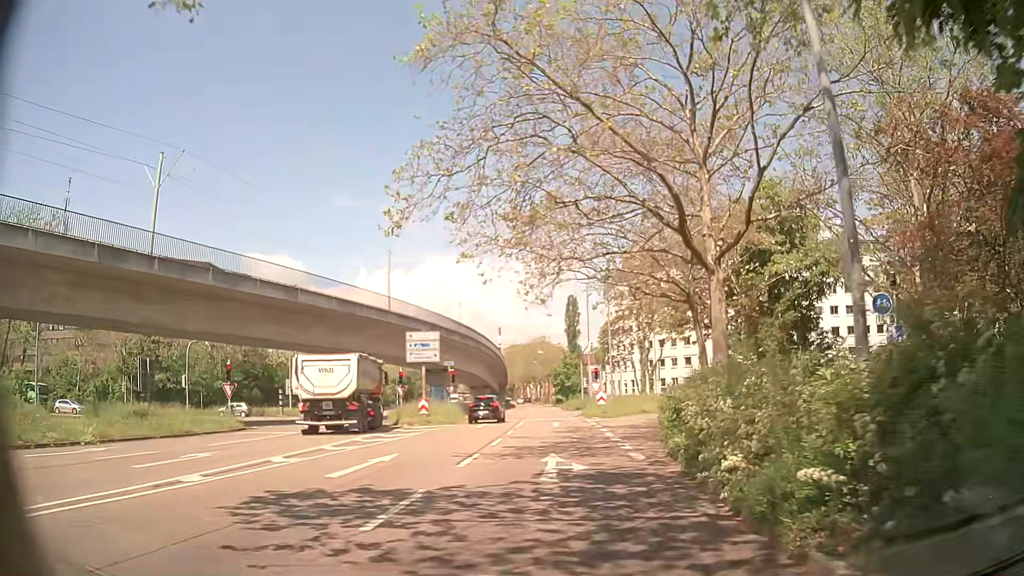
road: tertiary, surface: asphalt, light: Day
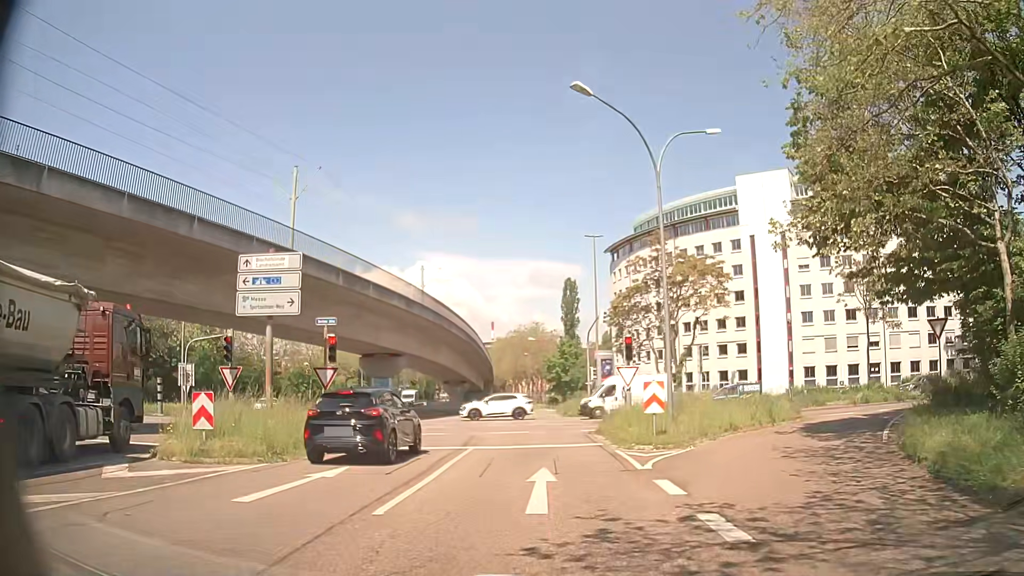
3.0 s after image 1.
(+0.3, +22.7) m; +2°
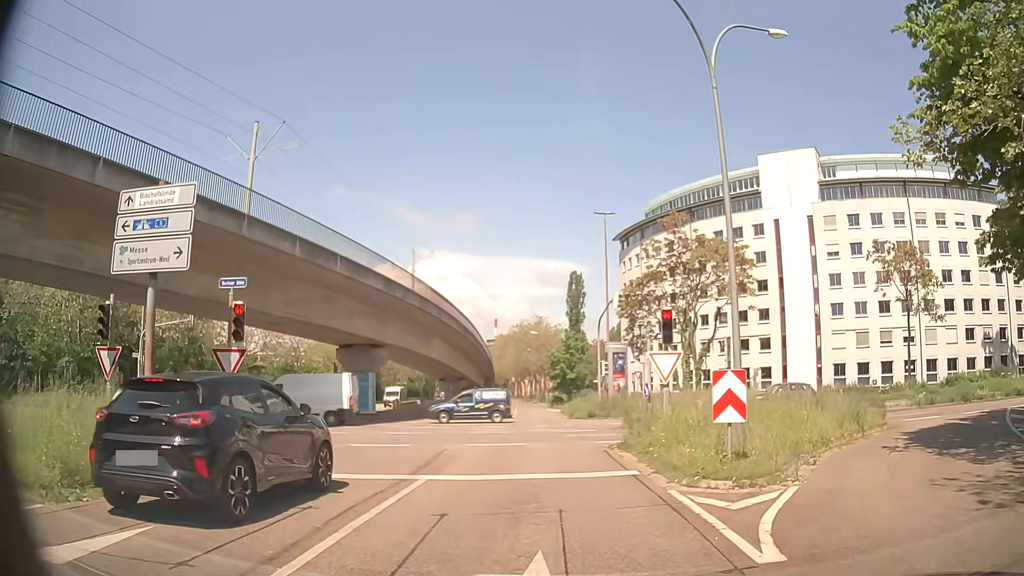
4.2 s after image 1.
(-0.1, +6.7) m; -2°
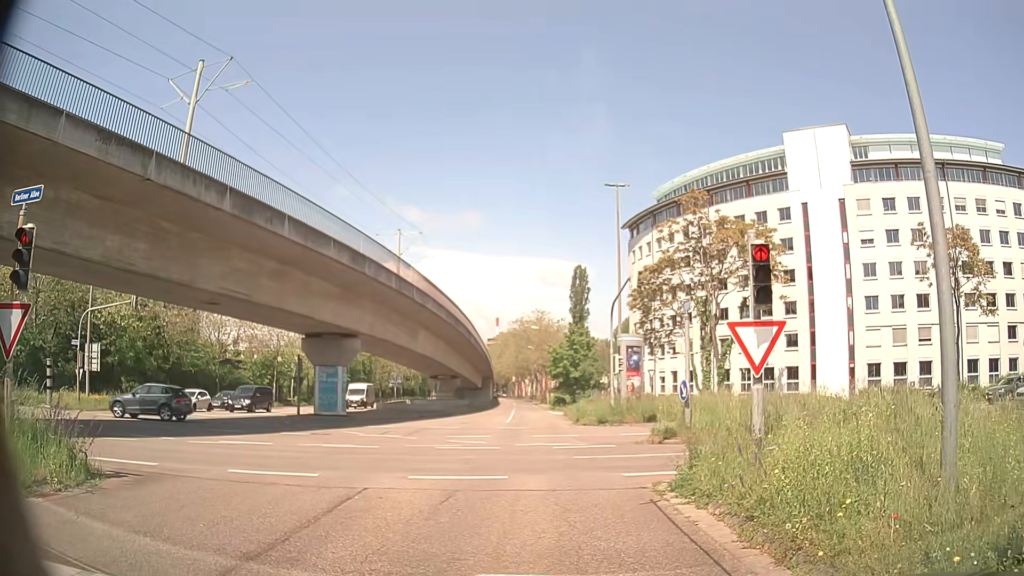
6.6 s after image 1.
(0.0, +6.6) m; +2°
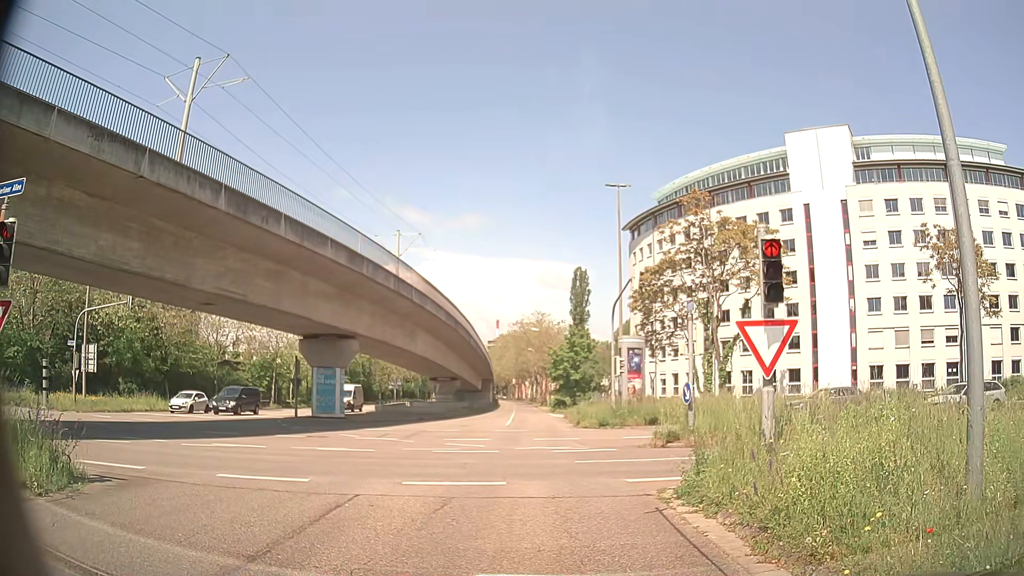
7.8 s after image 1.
(0.0, +0.4) m; 0°
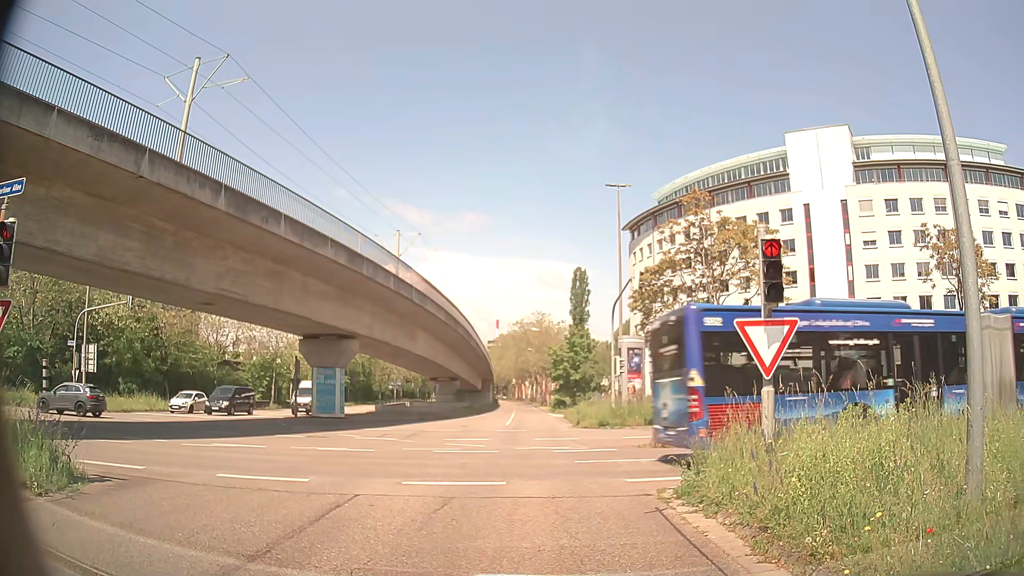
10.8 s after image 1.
(0.0, +0.1) m; 0°
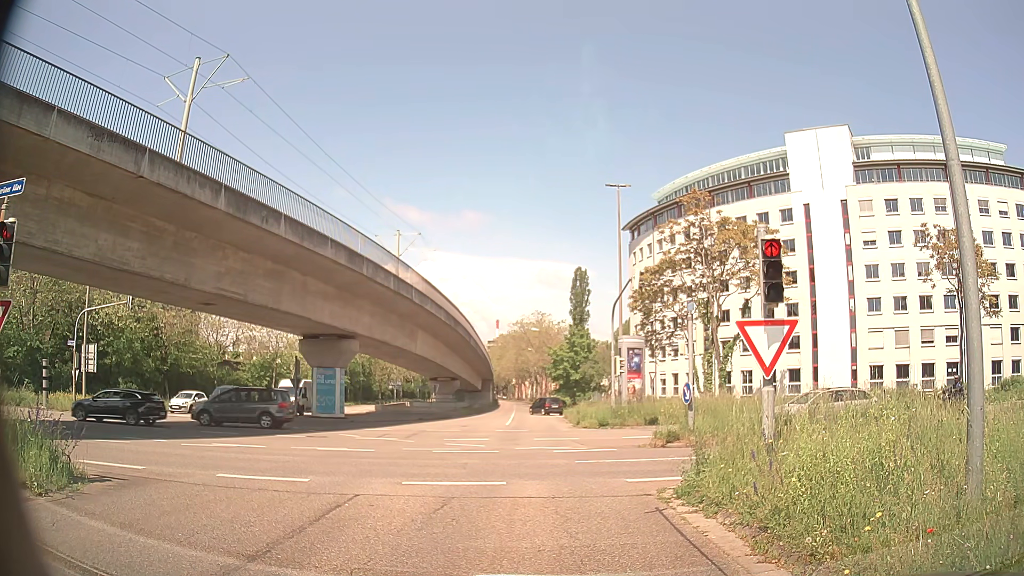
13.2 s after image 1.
(0.0, 0.0) m; 0°
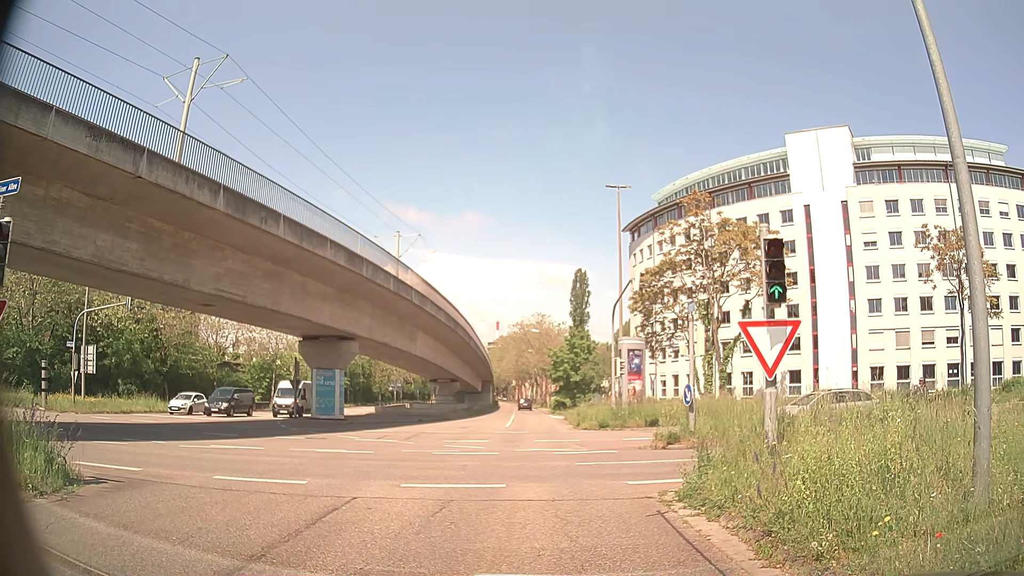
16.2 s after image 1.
(0.0, +0.1) m; 0°
